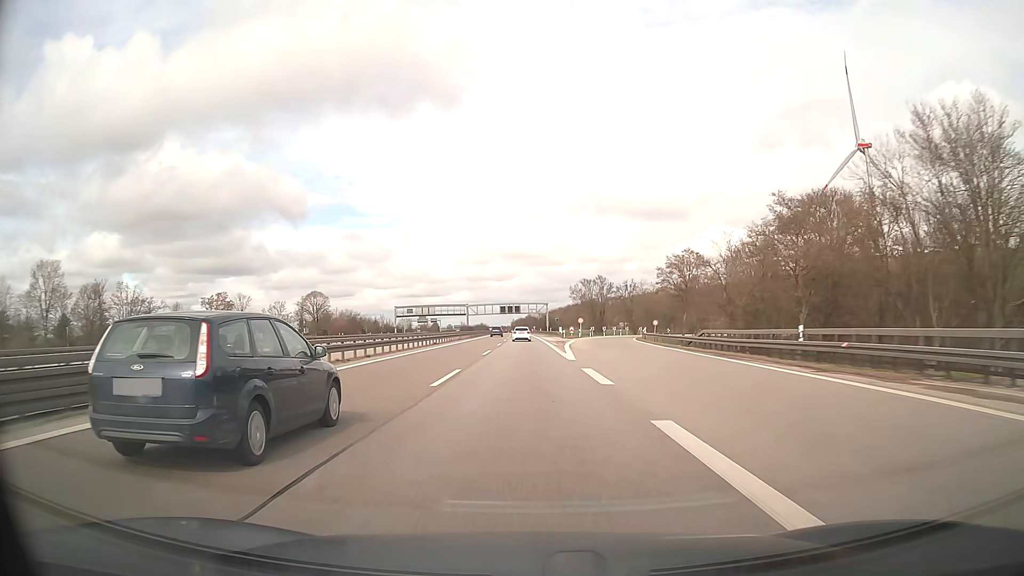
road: motorway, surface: asphalt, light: Day
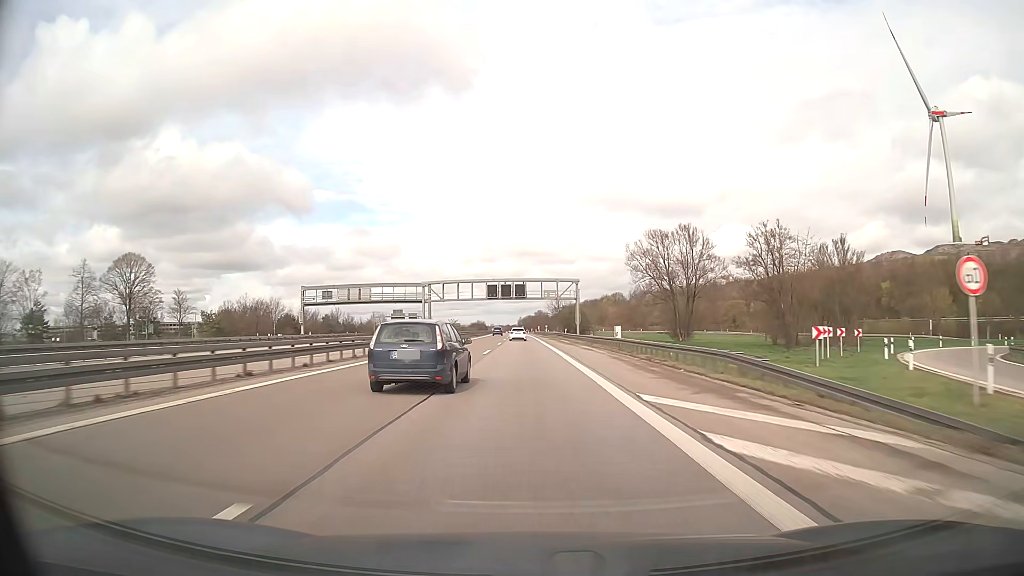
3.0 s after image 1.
(-0.8, +88.8) m; -1°
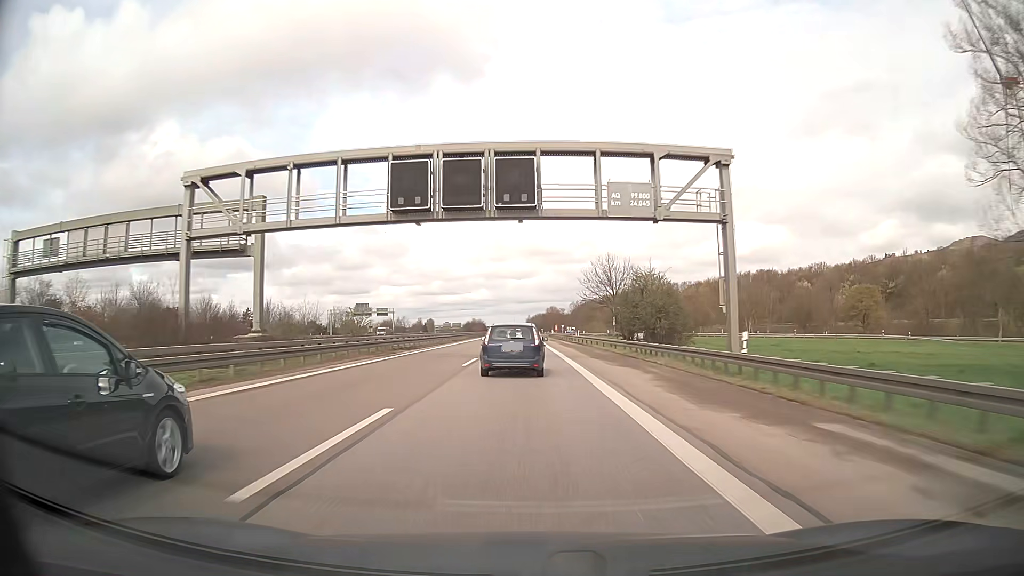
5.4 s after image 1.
(-0.3, +71.1) m; -1°
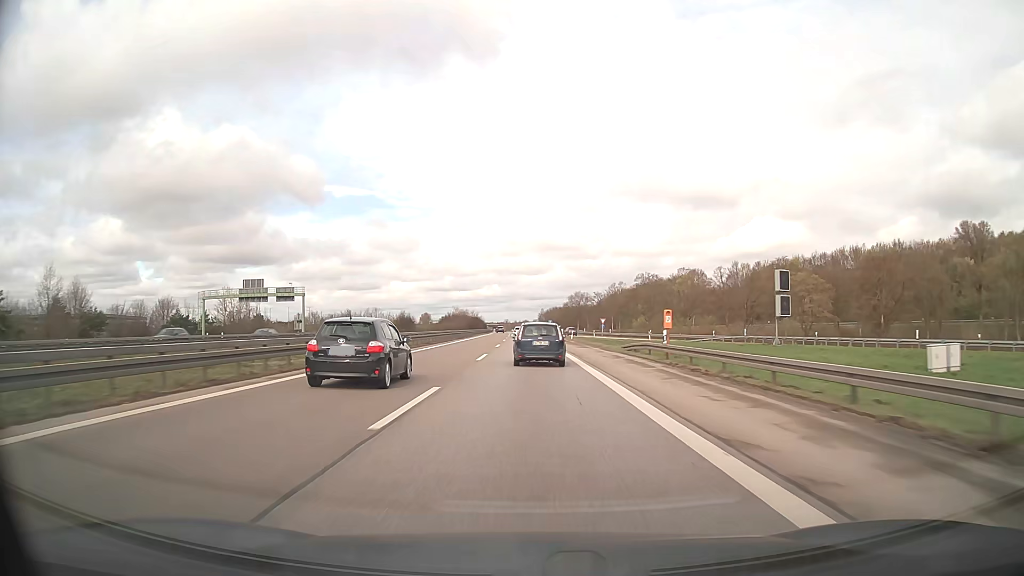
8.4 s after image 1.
(-1.0, +88.9) m; -1°
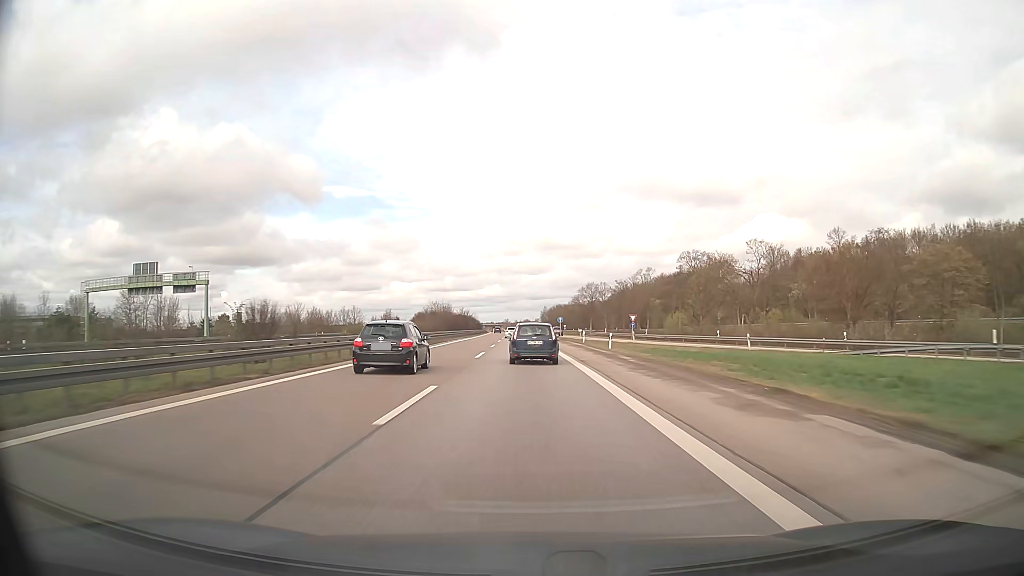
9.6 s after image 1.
(-0.1, +35.6) m; 0°
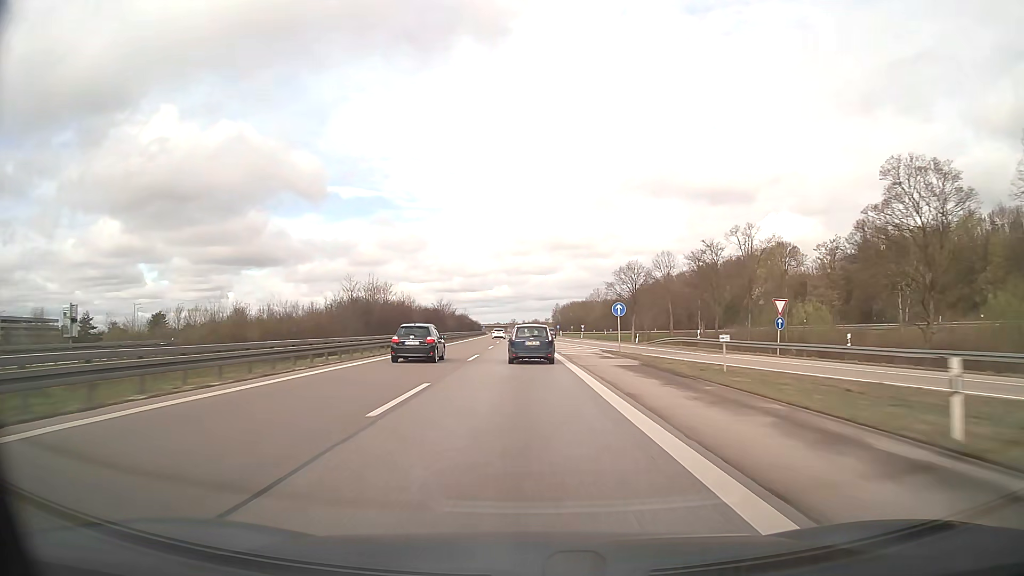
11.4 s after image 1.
(-0.3, +53.4) m; -1°
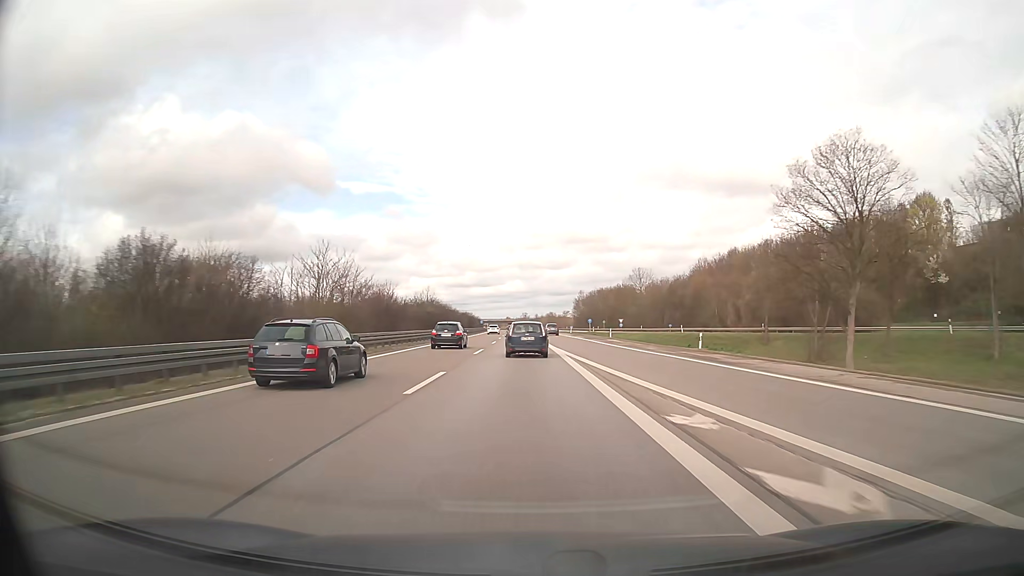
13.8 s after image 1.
(-0.7, +69.0) m; -1°
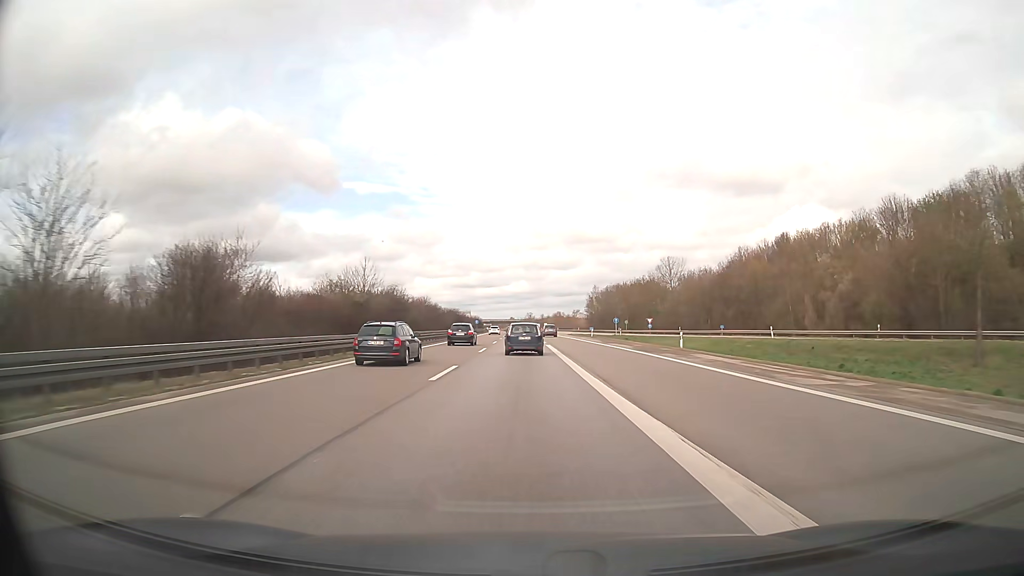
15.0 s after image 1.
(-0.1, +32.6) m; 0°
(0, +10) (0, +20) (0, +30) (0, +40) (0, +50) (0, +60) (-1, +70) (-1, +80) (-1, +90) (-1, +100) m
